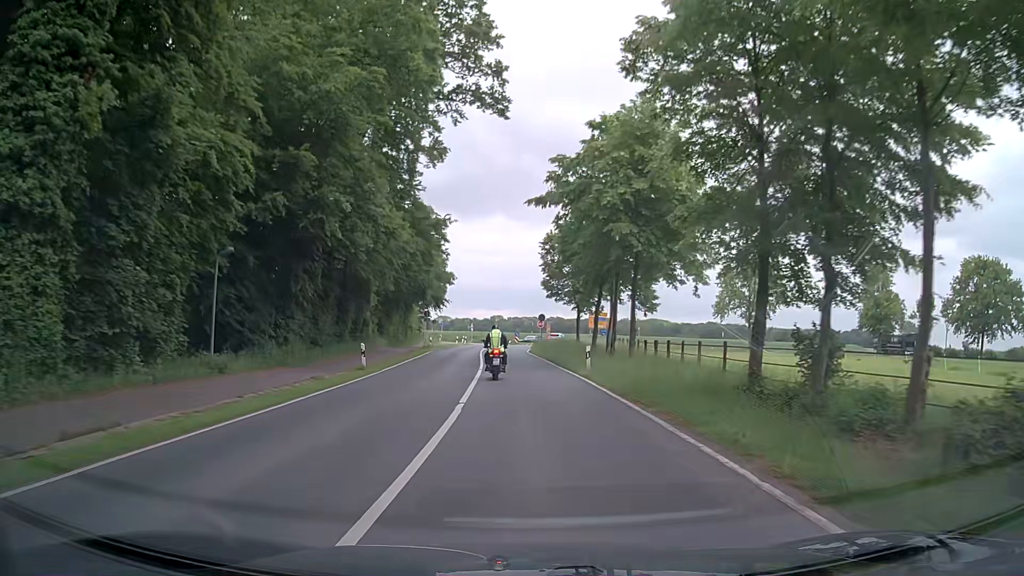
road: secondary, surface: asphalt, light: Day
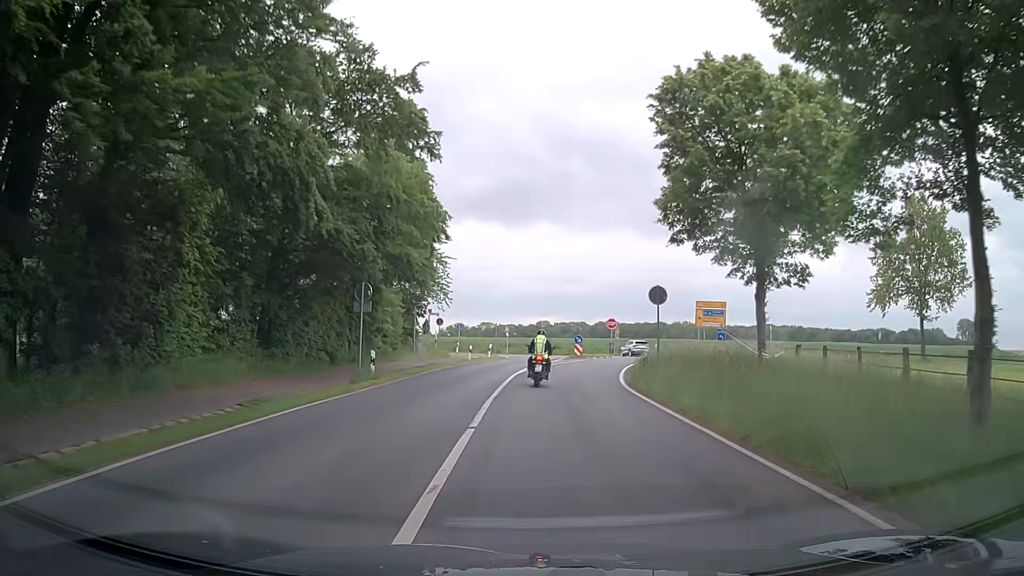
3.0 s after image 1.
(-1.2, +34.1) m; -5°
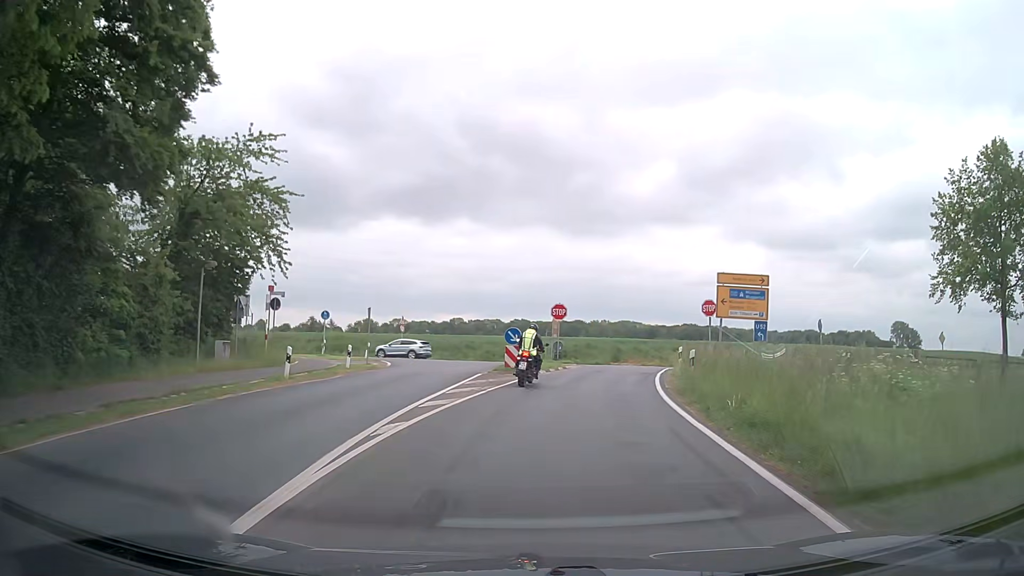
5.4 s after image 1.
(+1.3, +22.4) m; +8°
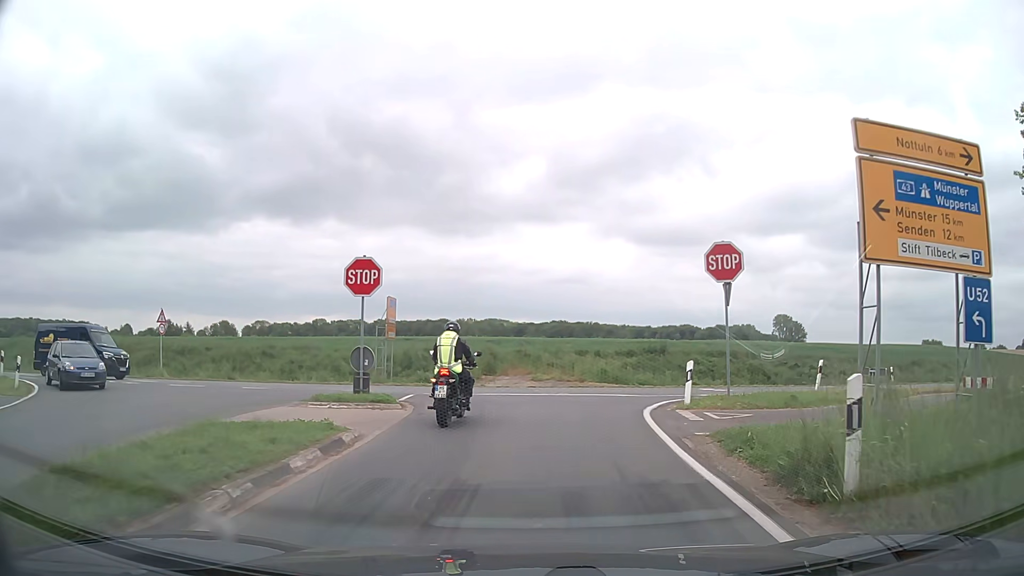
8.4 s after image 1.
(+2.2, +21.1) m; +12°
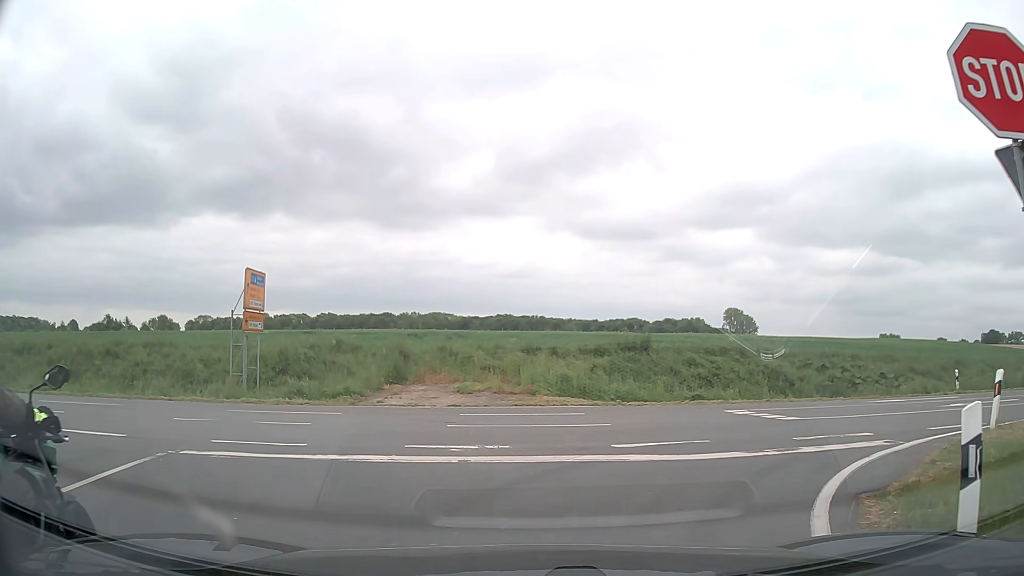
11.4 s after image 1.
(+0.5, +11.2) m; +4°
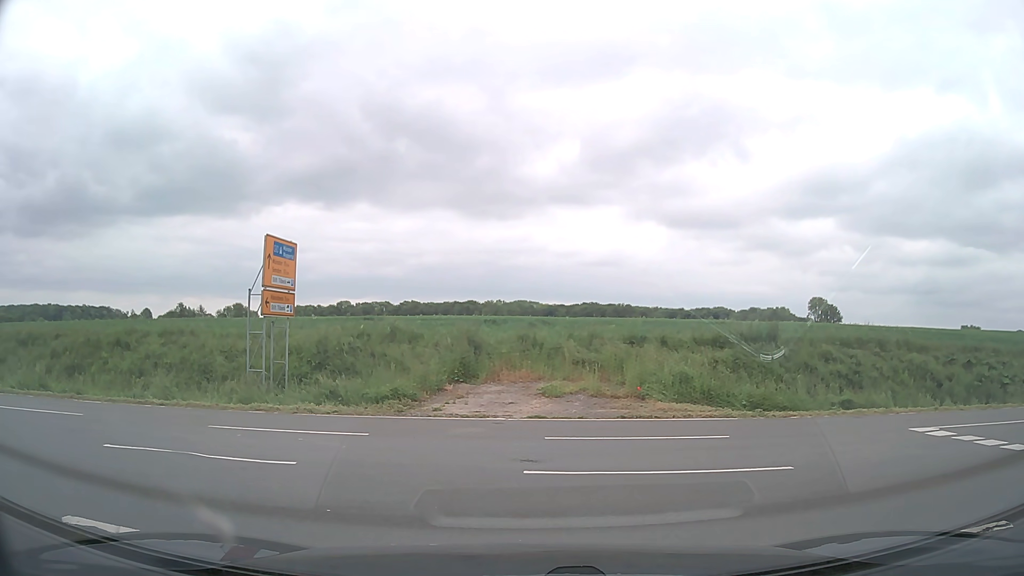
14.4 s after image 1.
(-0.3, +5.2) m; -6°
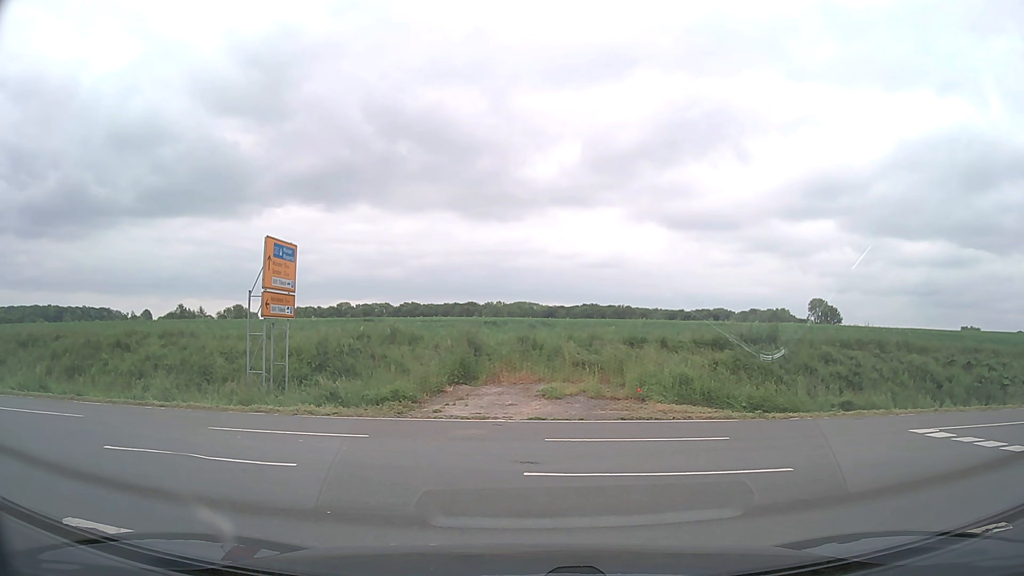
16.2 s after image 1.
(0.0, +0.1) m; 0°
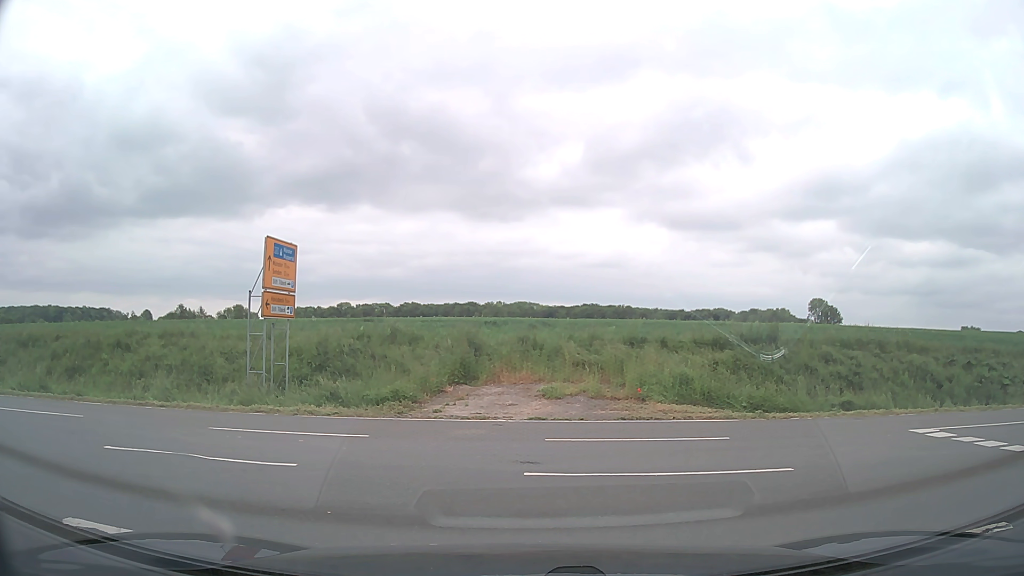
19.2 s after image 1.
(0.0, 0.0) m; 0°
(-4, +9) (-13, +14) (-22, +15) (-32, +16) (-42, +17) (-52, +18) (-62, +19) (-72, +21) (-82, +23) (-92, +25) m
